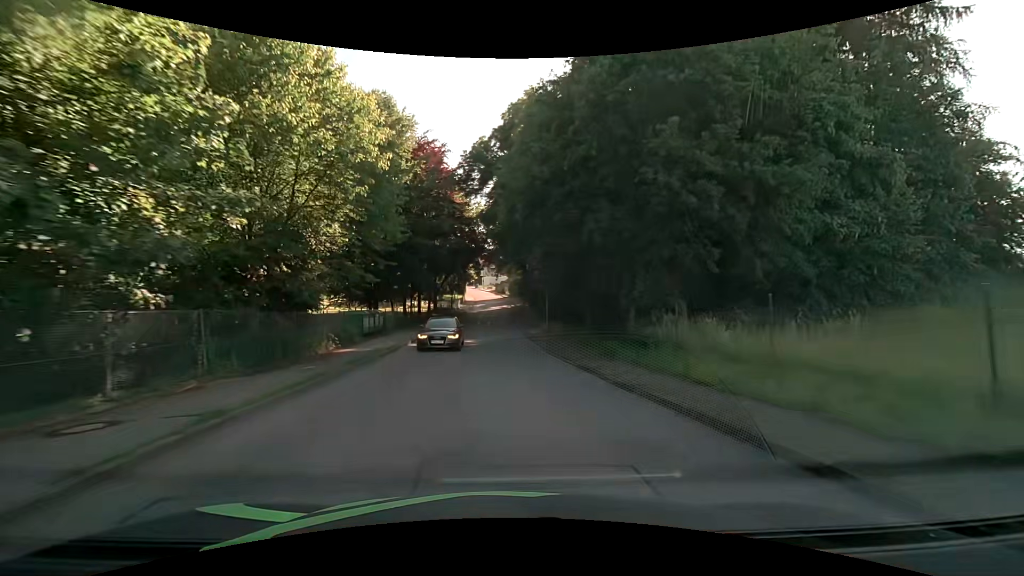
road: unclassified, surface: asphalt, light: Day
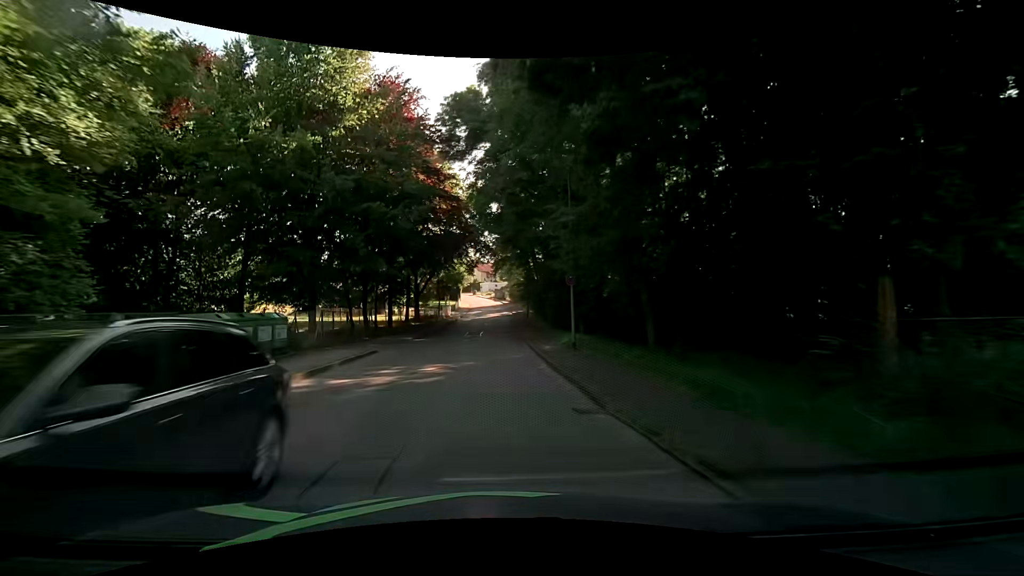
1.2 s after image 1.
(+0.2, +13.6) m; -1°
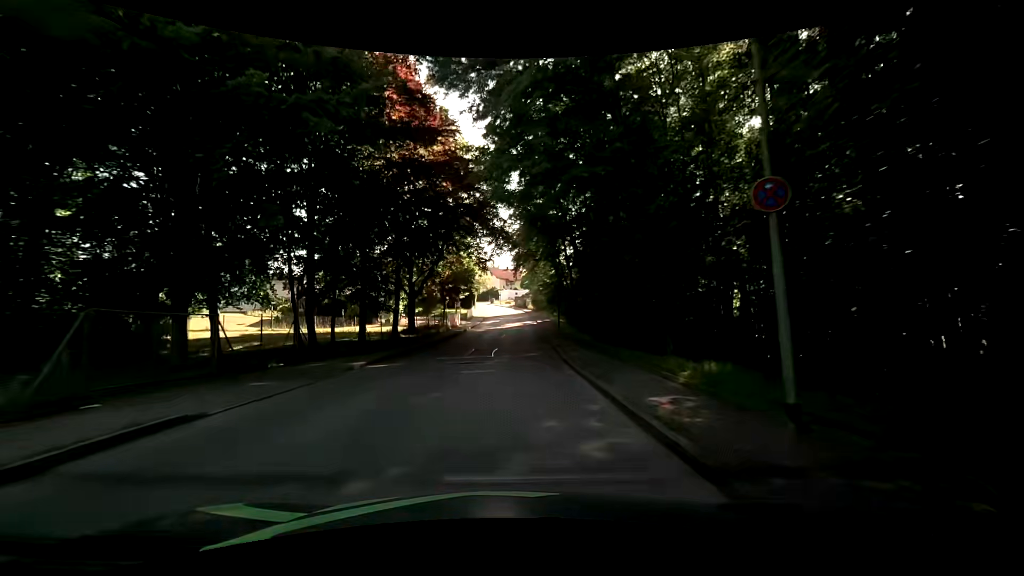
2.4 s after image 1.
(-0.2, +13.5) m; -2°
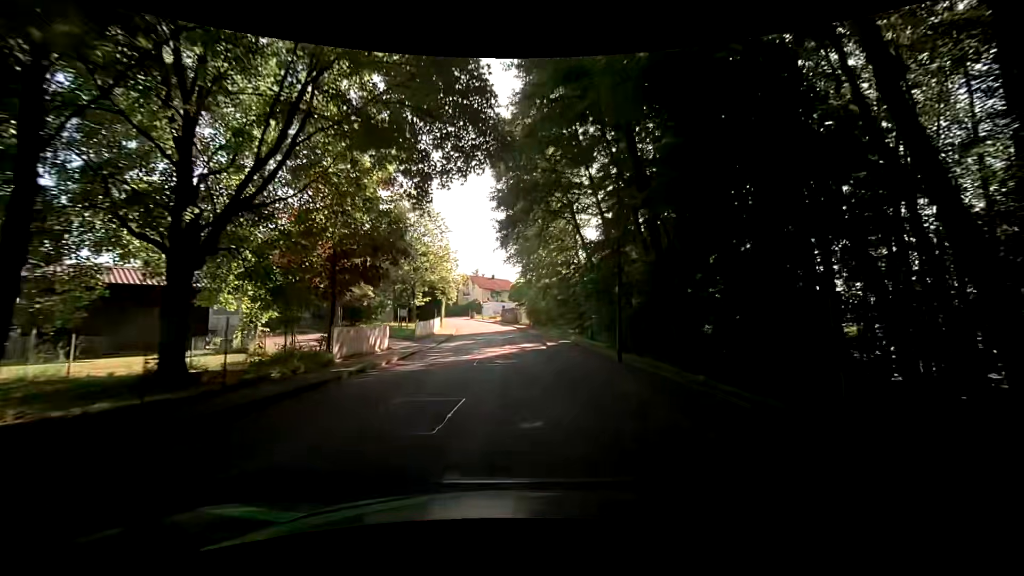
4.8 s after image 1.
(+0.7, +27.1) m; +2°
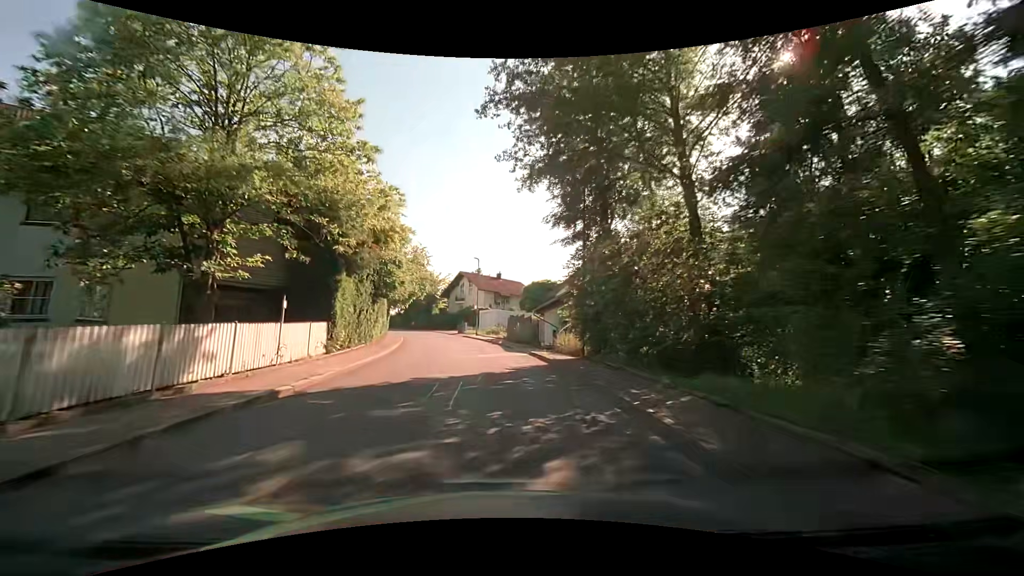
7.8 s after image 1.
(0.0, +34.7) m; 0°
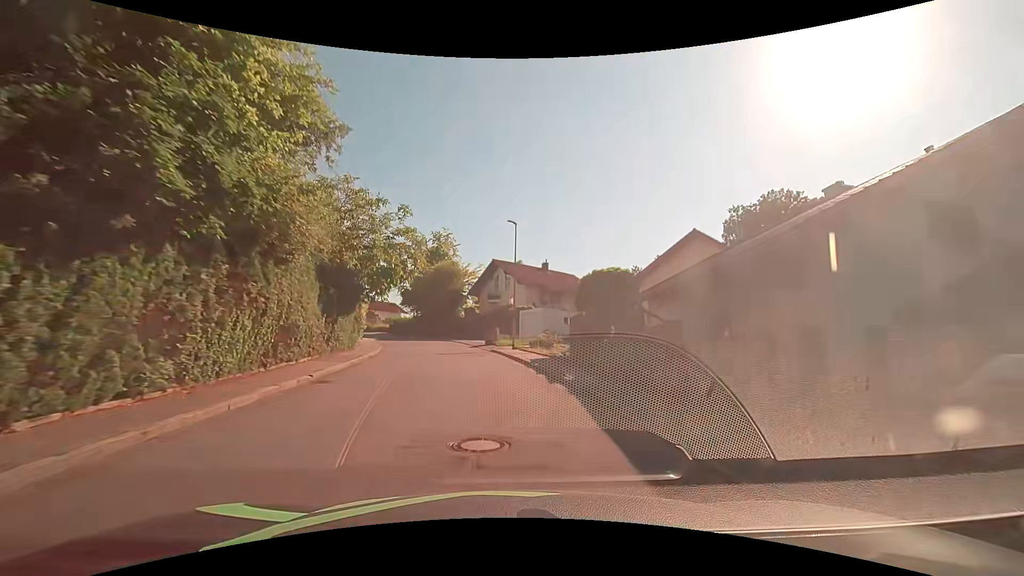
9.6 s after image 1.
(-1.0, +21.3) m; -5°
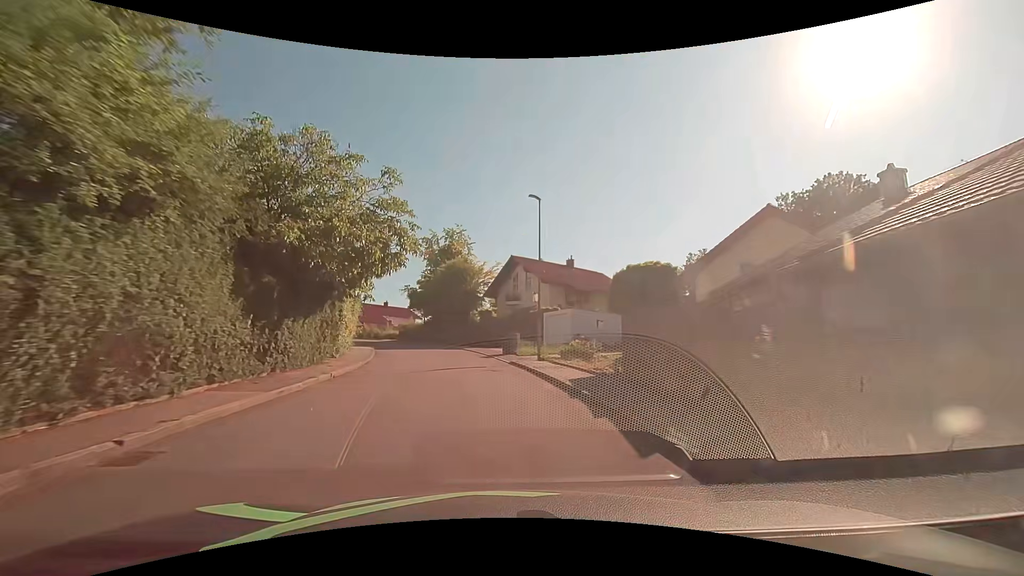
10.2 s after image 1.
(-0.2, +7.2) m; -3°
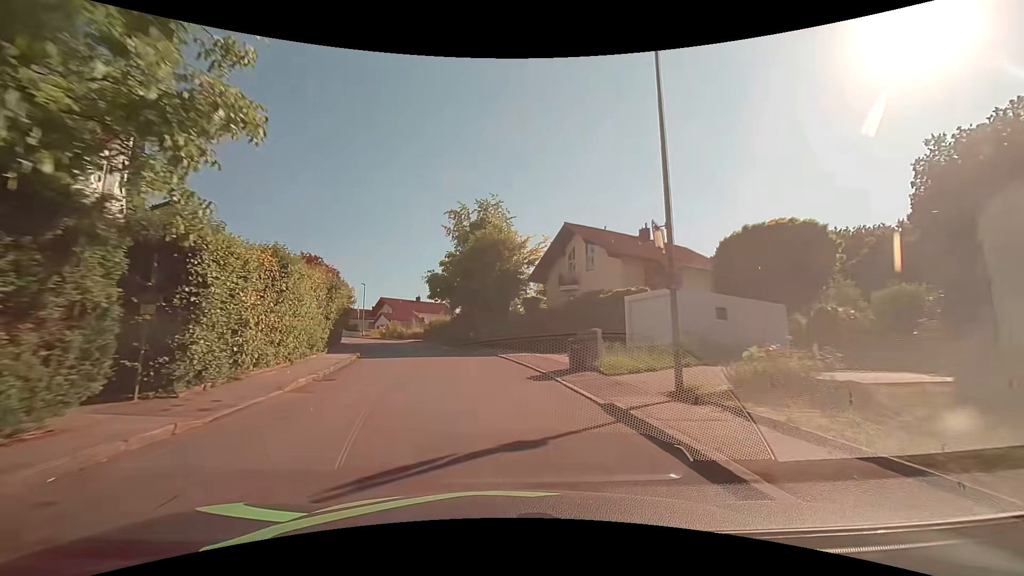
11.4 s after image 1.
(-0.7, +14.6) m; -5°
